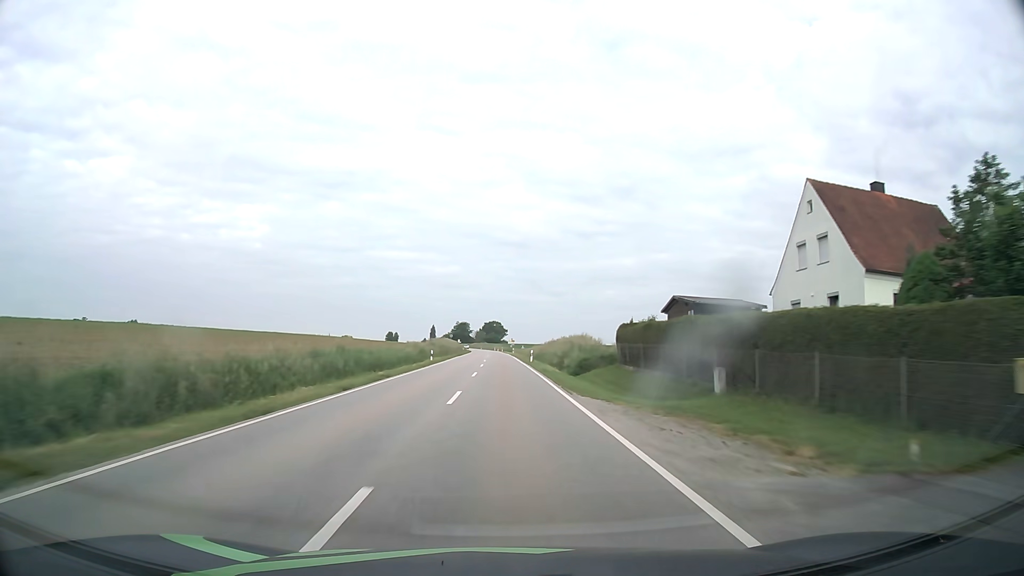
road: secondary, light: Day
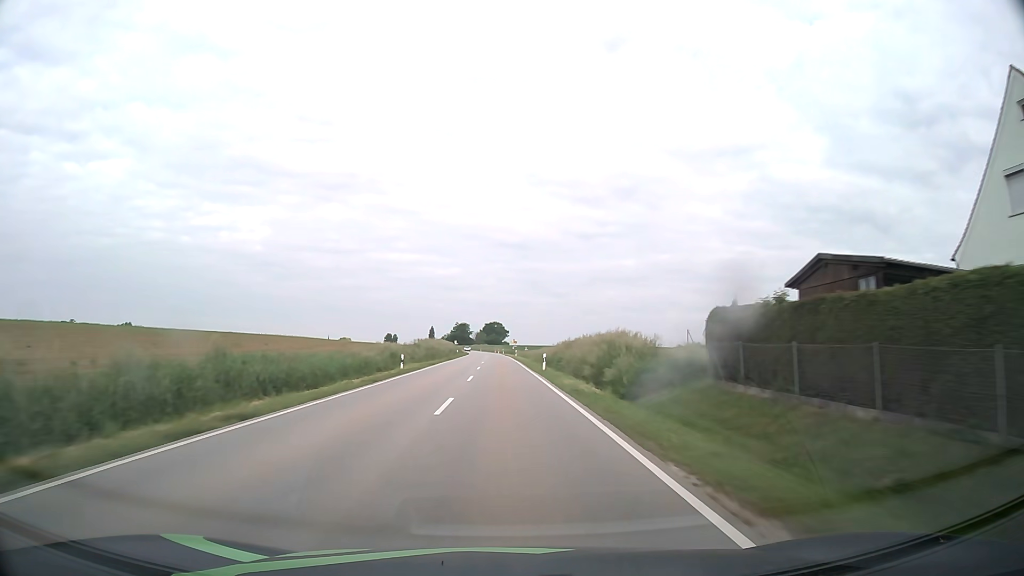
(0.0, +15.1) m; 0°
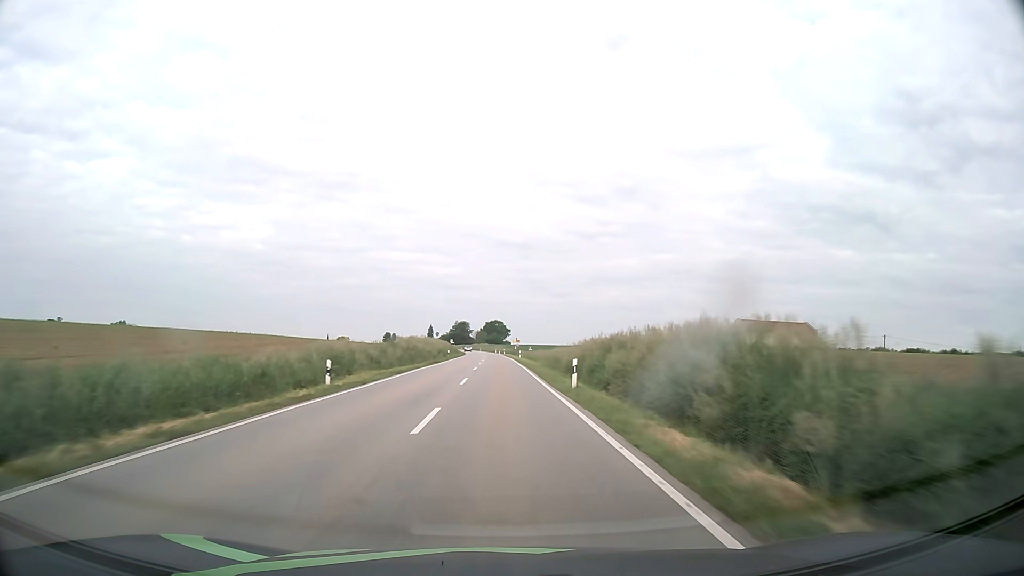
(0.0, +15.2) m; 0°
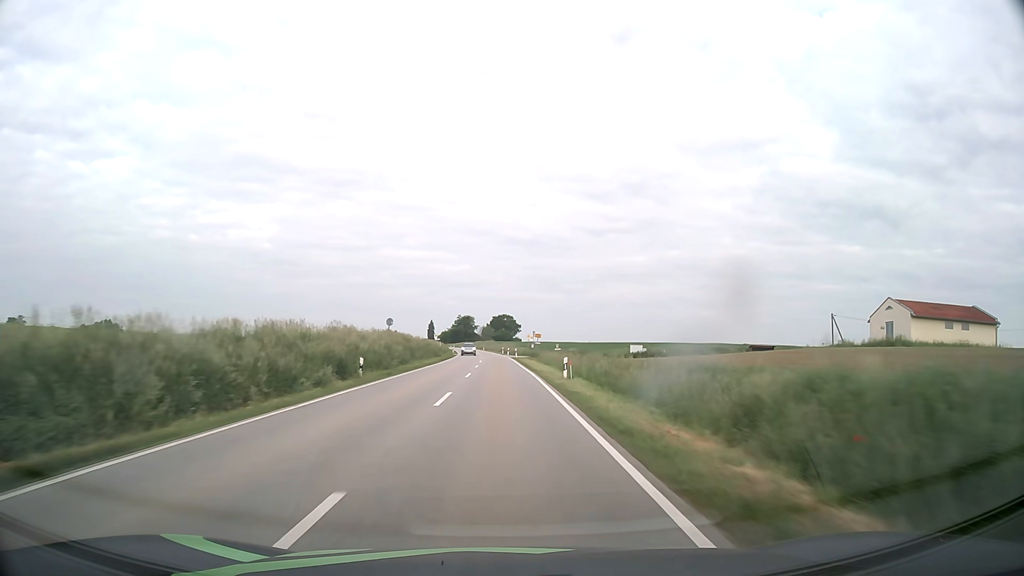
(-0.4, +45.9) m; -1°
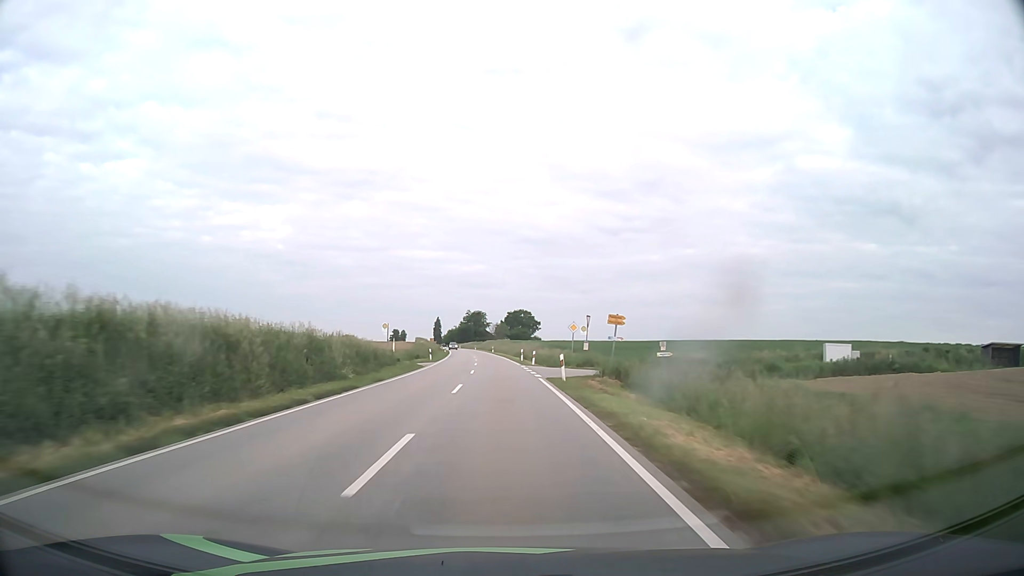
(-0.4, +46.5) m; -1°
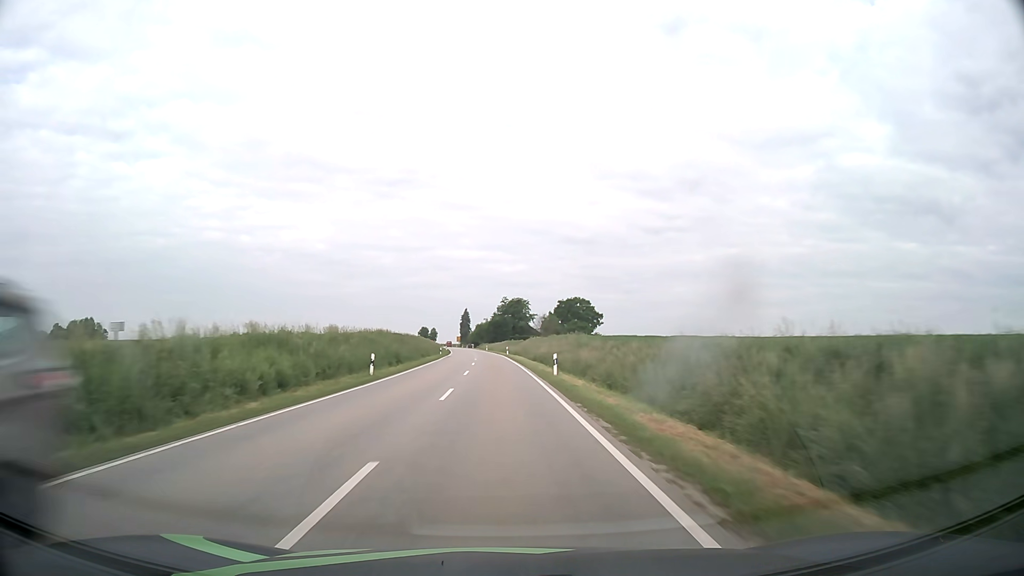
(-2.1, +78.2) m; -3°
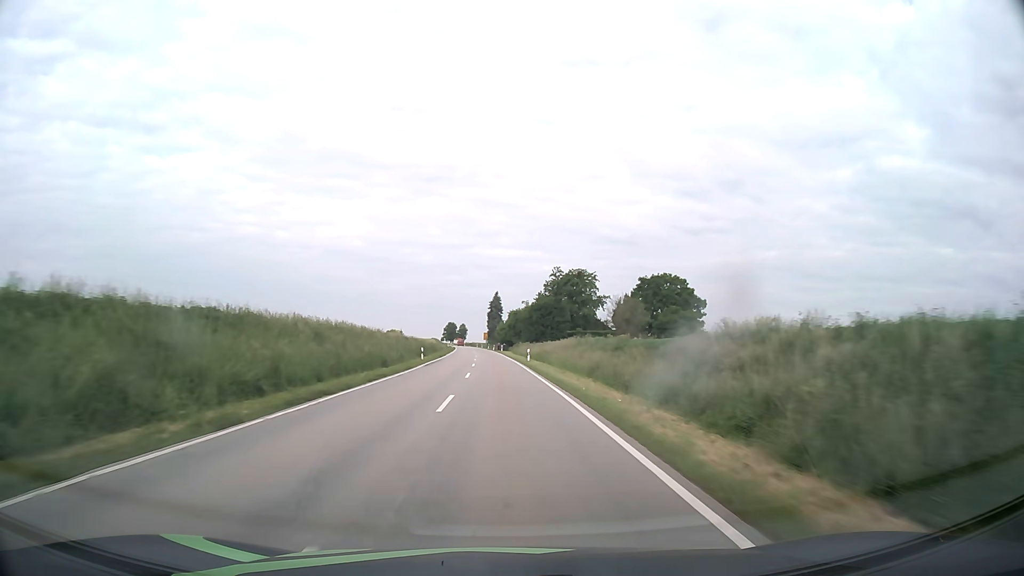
(-2.6, +78.7) m; -3°
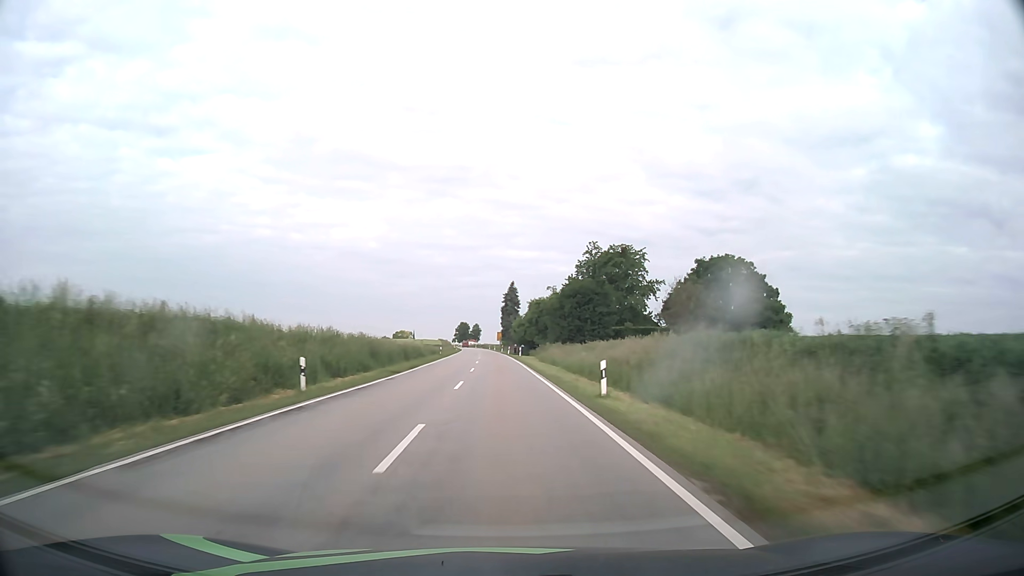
(-0.4, +31.6) m; -1°
(0, +10) (0, +20) (0, +30) (0, +40) (-1, +50) (-1, +60) (-1, +70) (-2, +80) (-2, +90) (-3, +100) m
